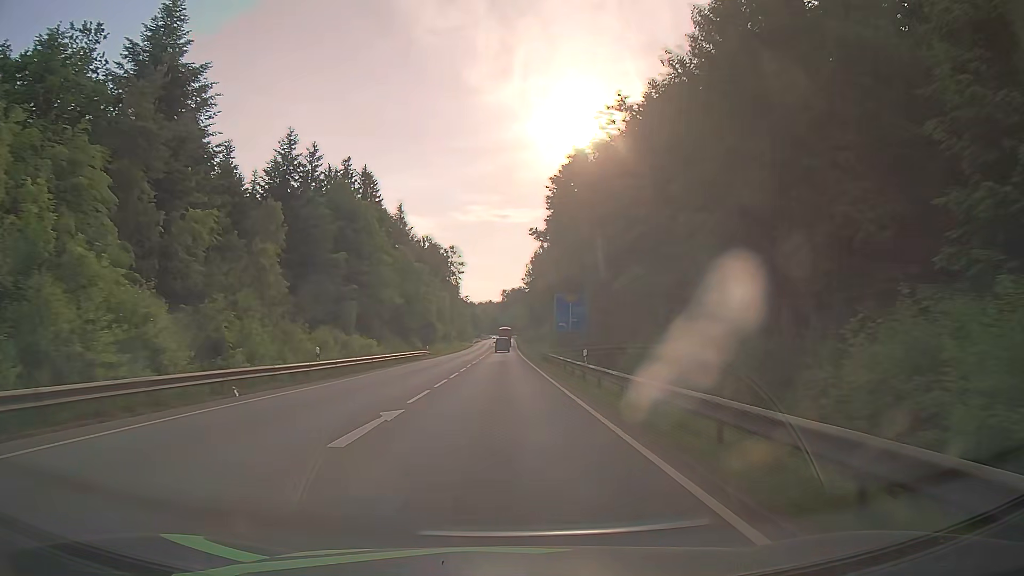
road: secondary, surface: asphalt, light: Day
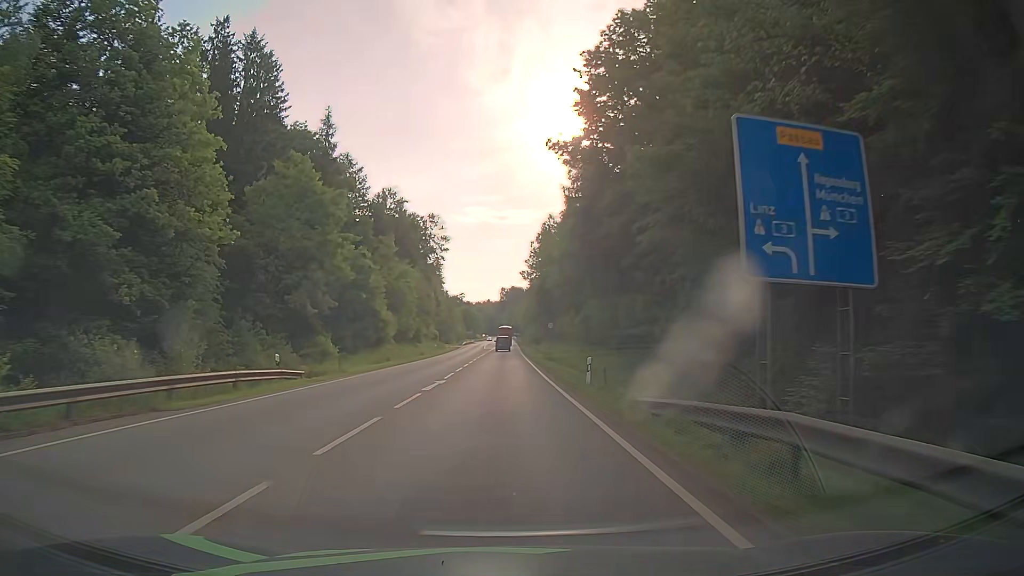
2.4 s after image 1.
(0.0, +43.1) m; 0°
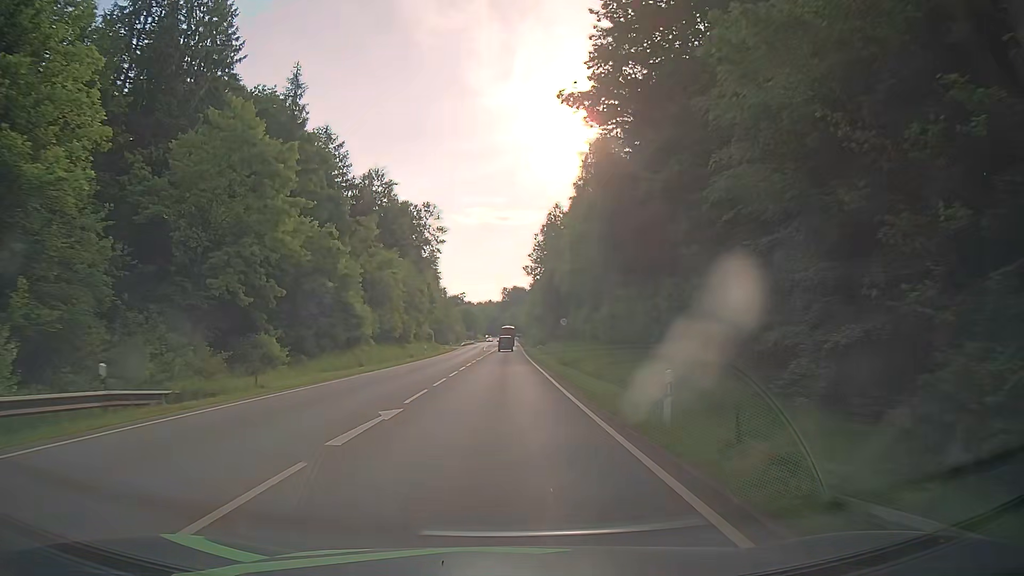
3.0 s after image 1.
(-0.1, +10.8) m; 0°
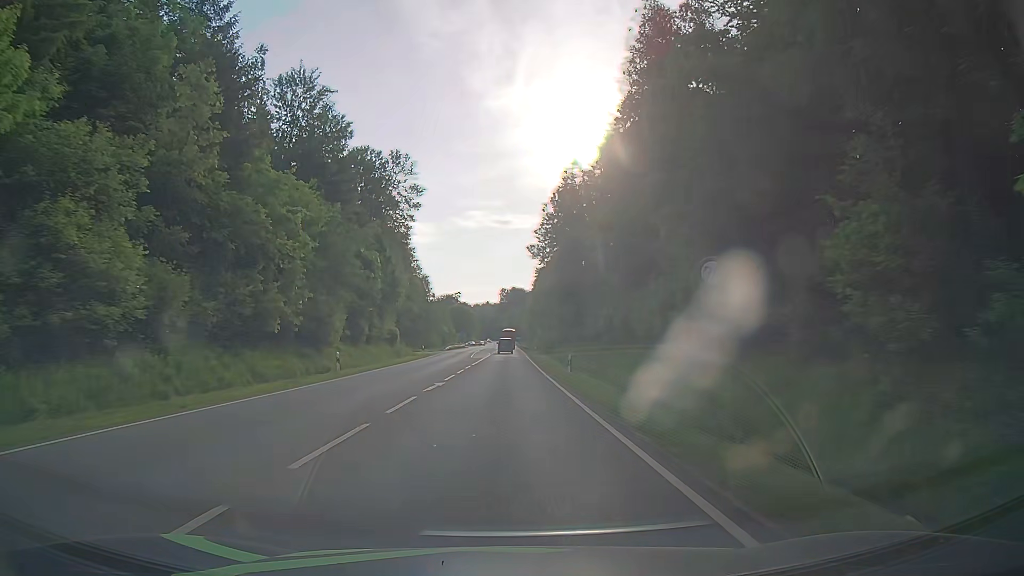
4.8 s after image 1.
(0.0, +32.2) m; 0°
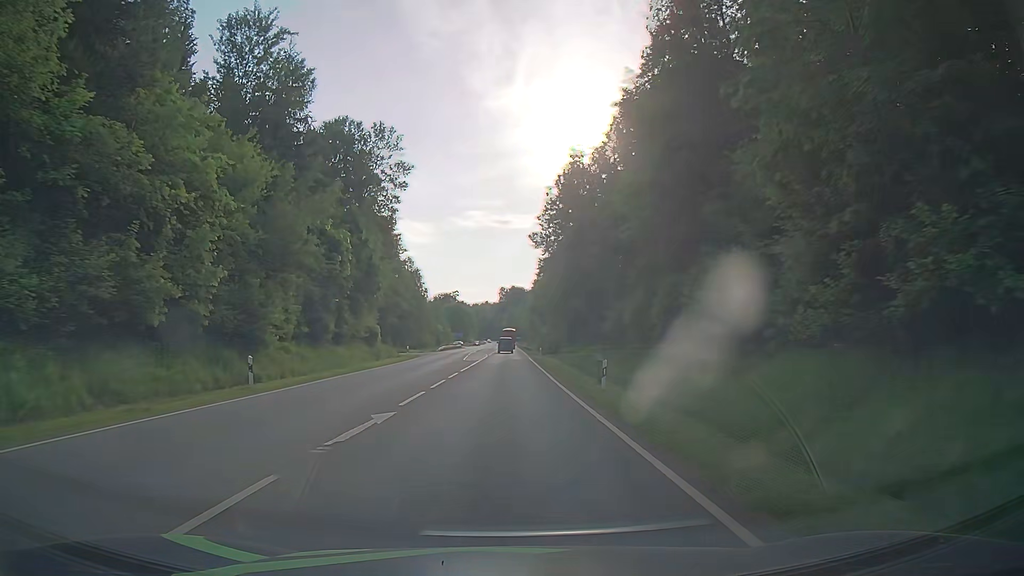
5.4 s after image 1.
(0.0, +10.7) m; 0°
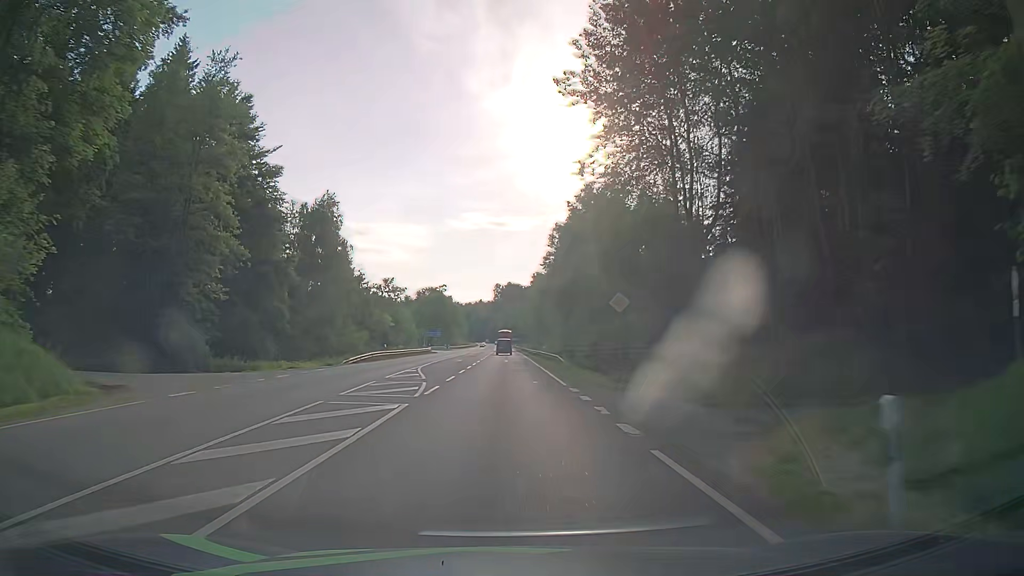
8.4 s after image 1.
(-0.1, +53.6) m; +1°
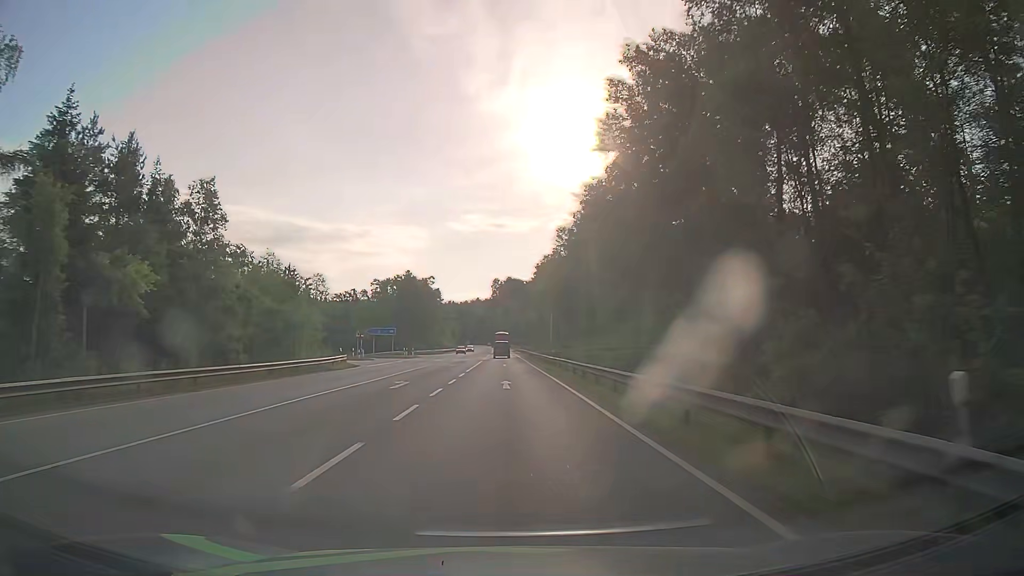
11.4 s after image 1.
(-0.3, +53.6) m; 0°
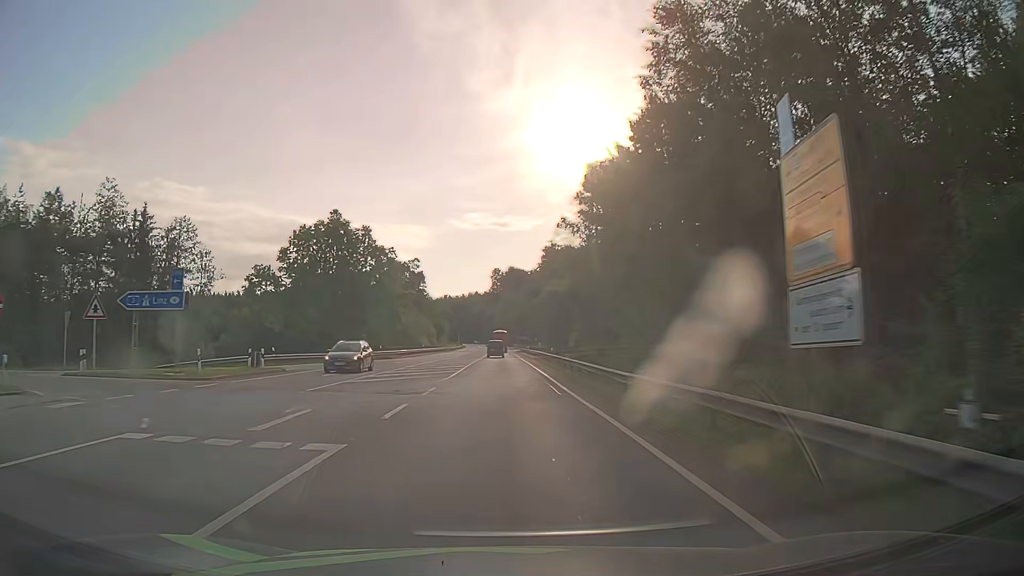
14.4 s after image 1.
(-0.4, +53.8) m; -1°
(0, +10) (0, +20) (0, +30) (0, +40) (0, +50) (0, +60) (0, +70) (0, +80) (0, +90) (0, +100) m
